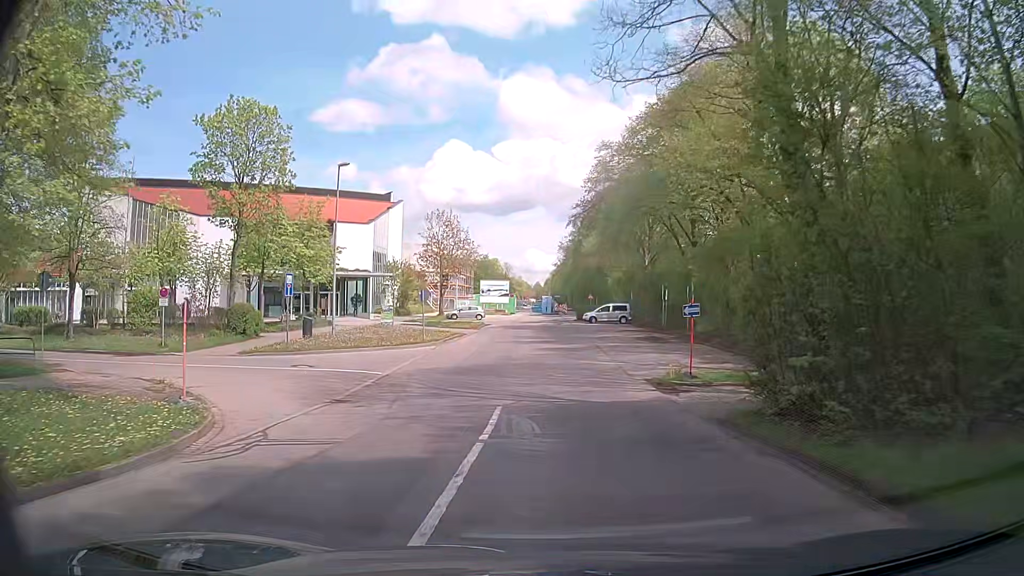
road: residential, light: Day
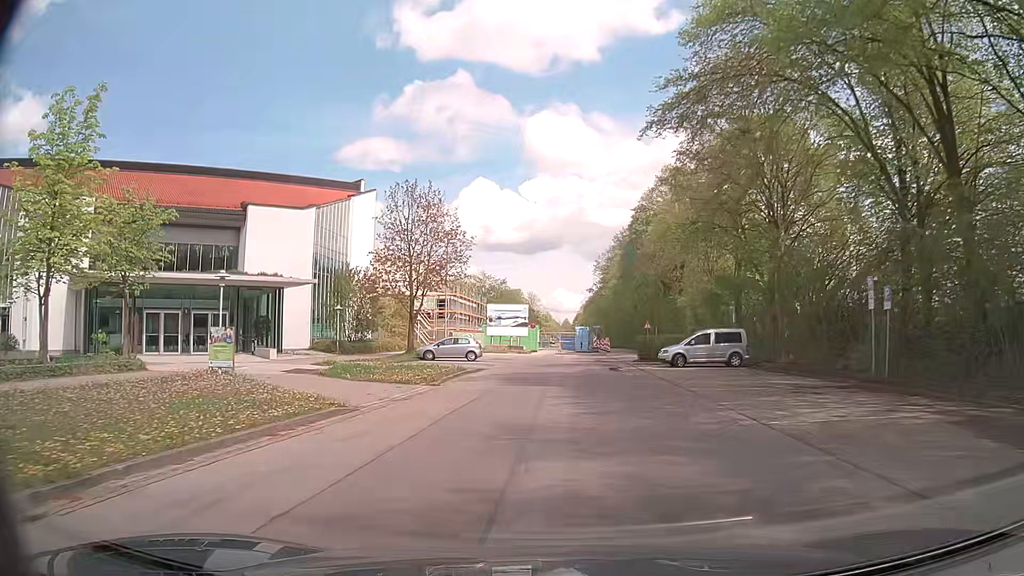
(-0.7, +29.1) m; -2°
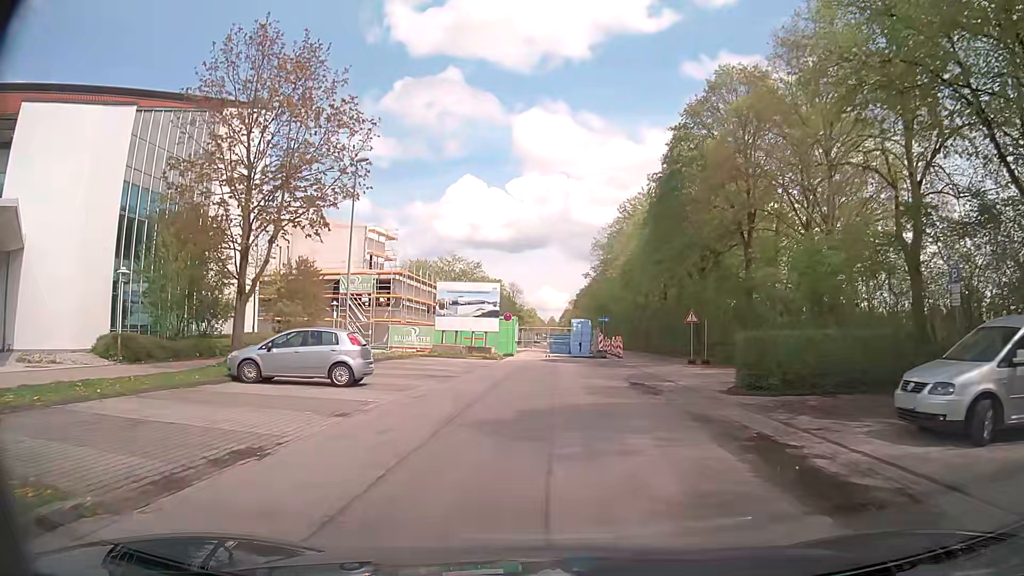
(+0.1, +23.7) m; +1°
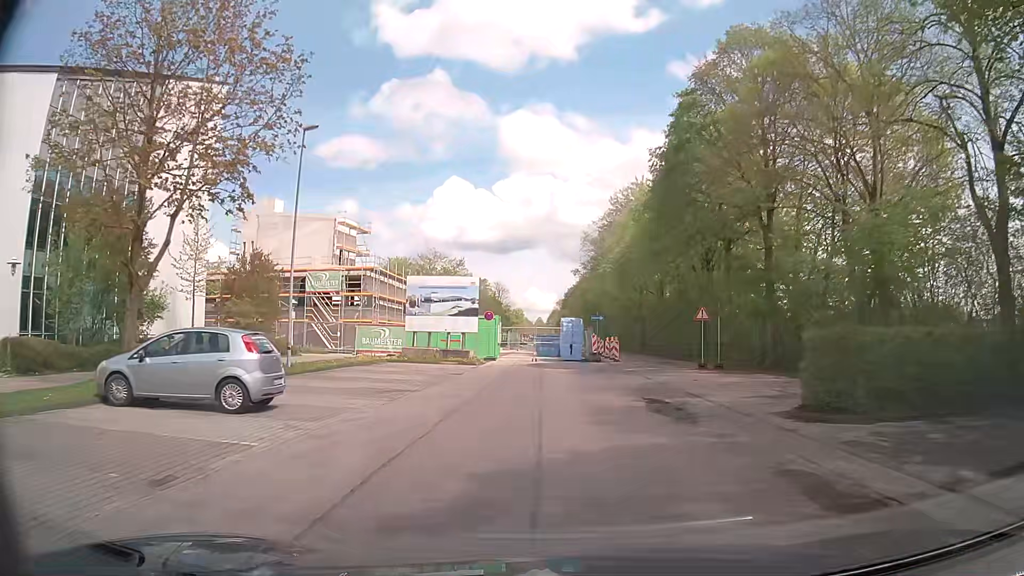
(+0.1, +5.5) m; +1°
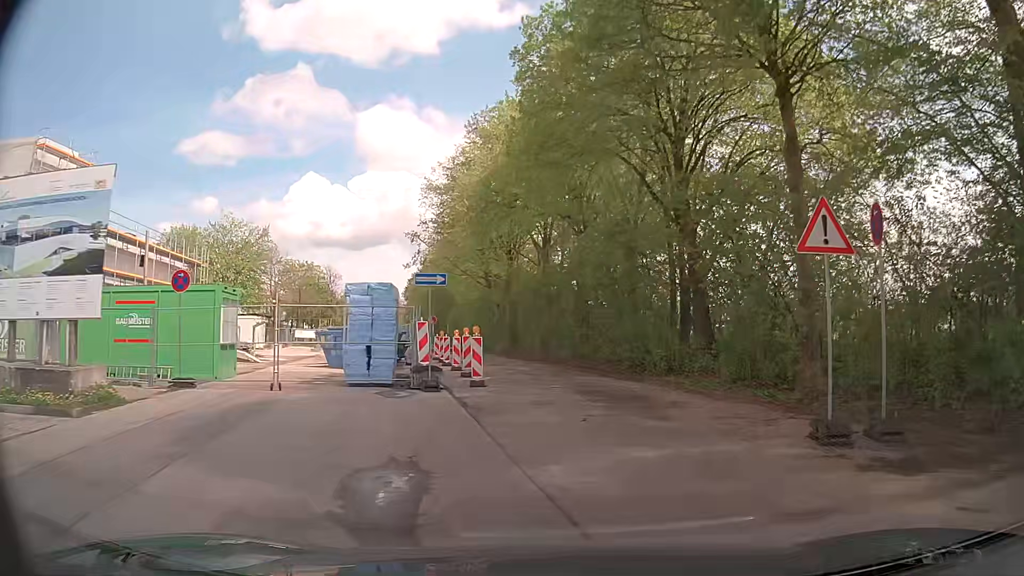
(+1.8, +24.6) m; +12°
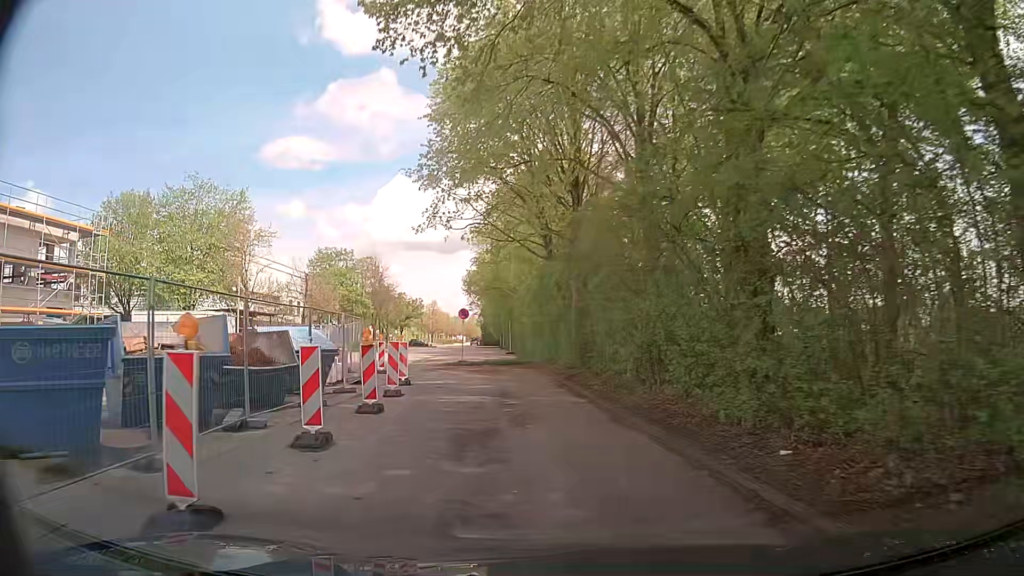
(+0.1, +21.7) m; -6°
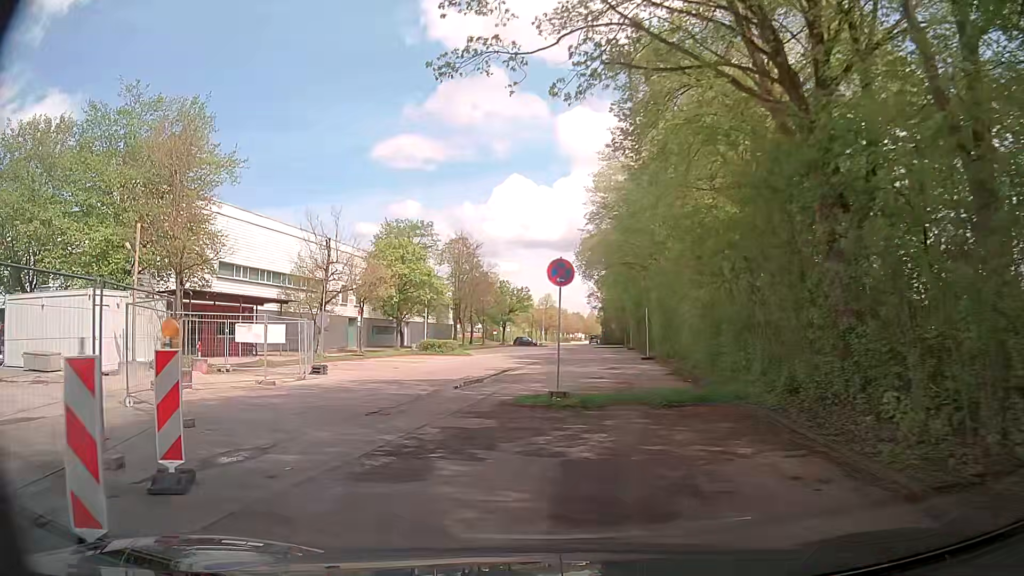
(-2.2, +21.7) m; -11°
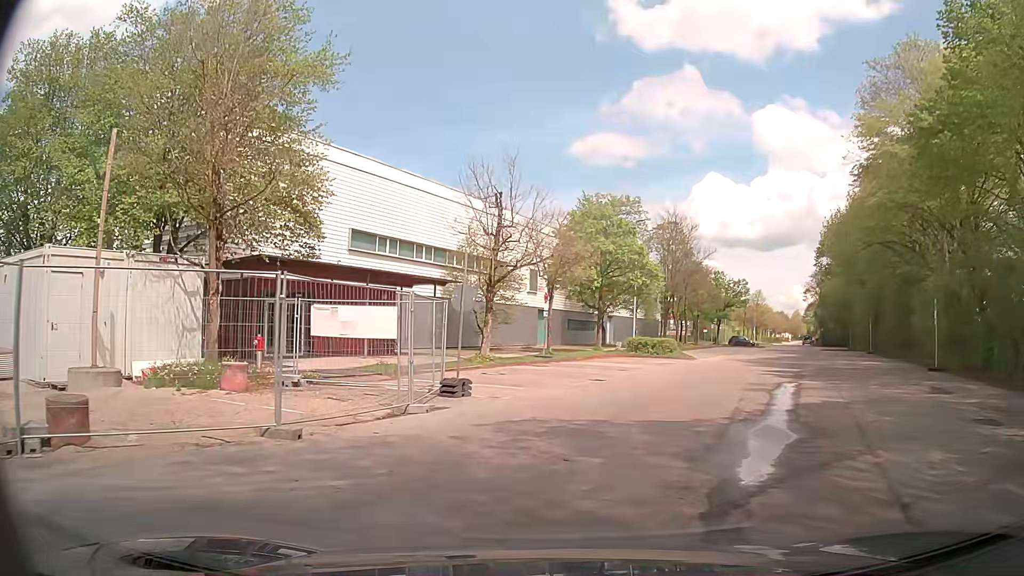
(-1.9, +11.5) m; -16°
(+1, +10) (+4, +19) (+8, +29) (+11, +38) (+15, +47) (+19, +57) (+23, +66) (+26, +75) (+30, +84) (+33, +94) m
